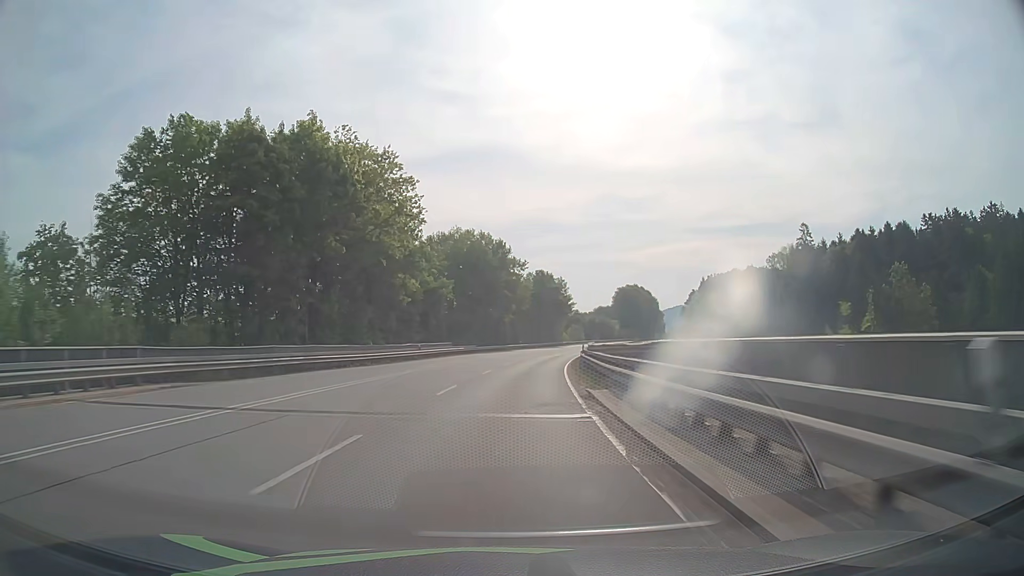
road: primary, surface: asphalt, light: Day
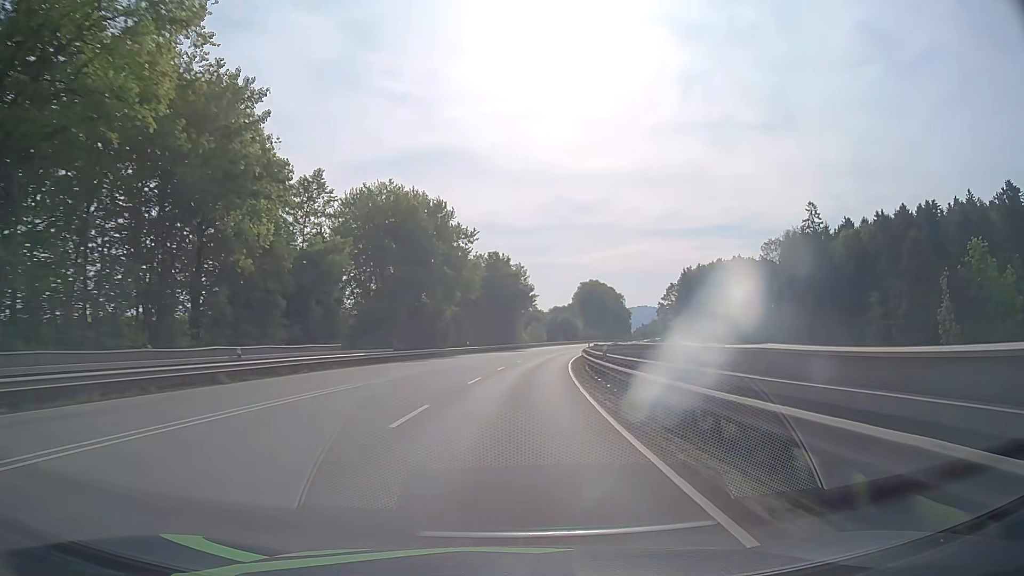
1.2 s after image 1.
(+1.1, +30.8) m; +4°
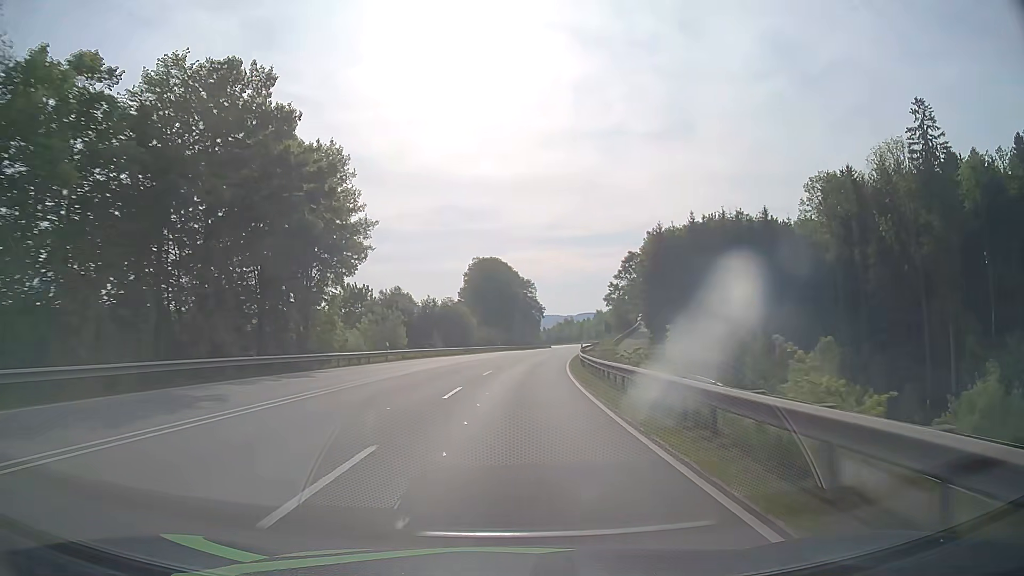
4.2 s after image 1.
(+6.9, +76.9) m; +10°
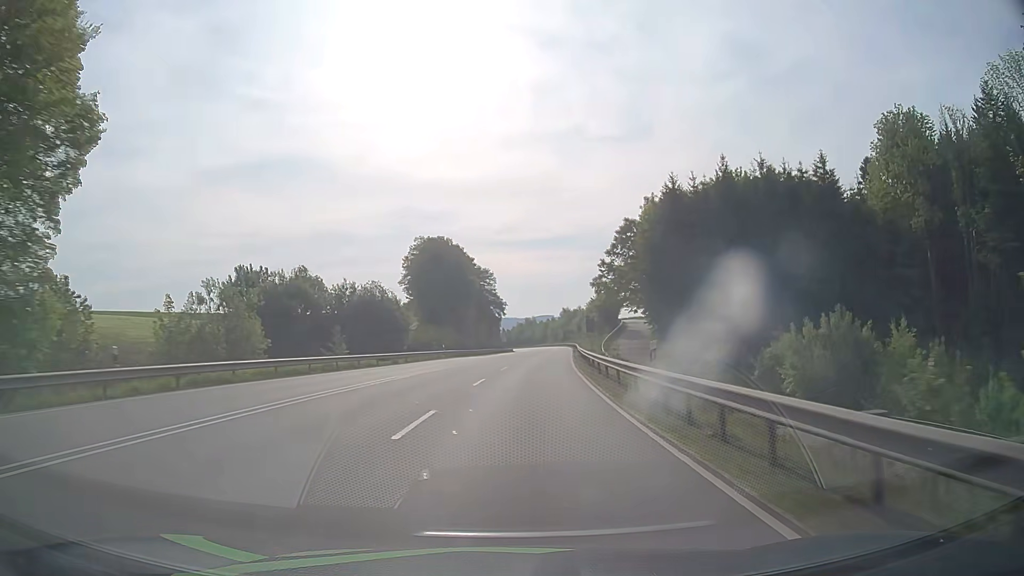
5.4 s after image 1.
(+1.0, +31.1) m; +4°
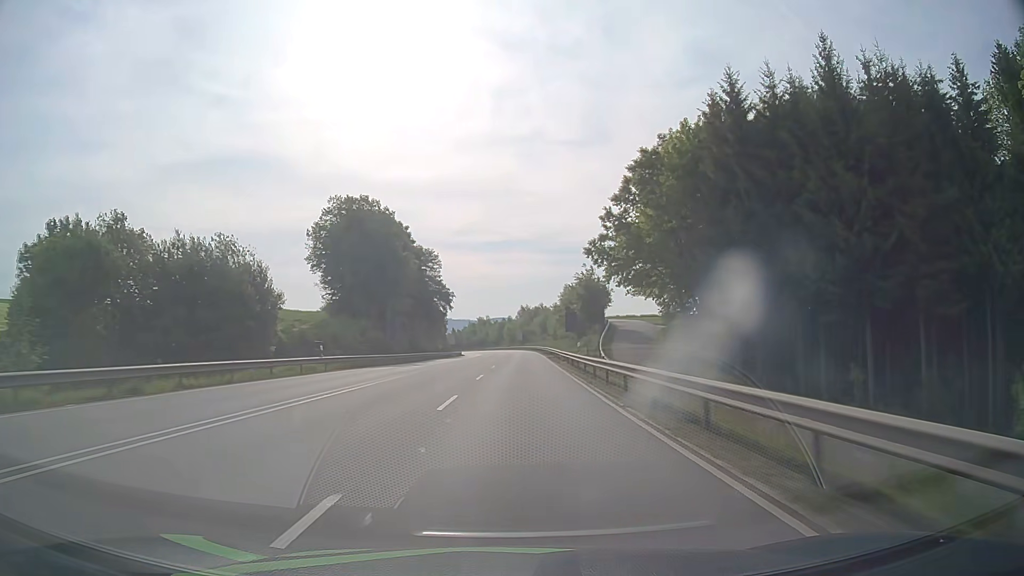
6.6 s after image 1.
(+1.1, +31.3) m; +4°
